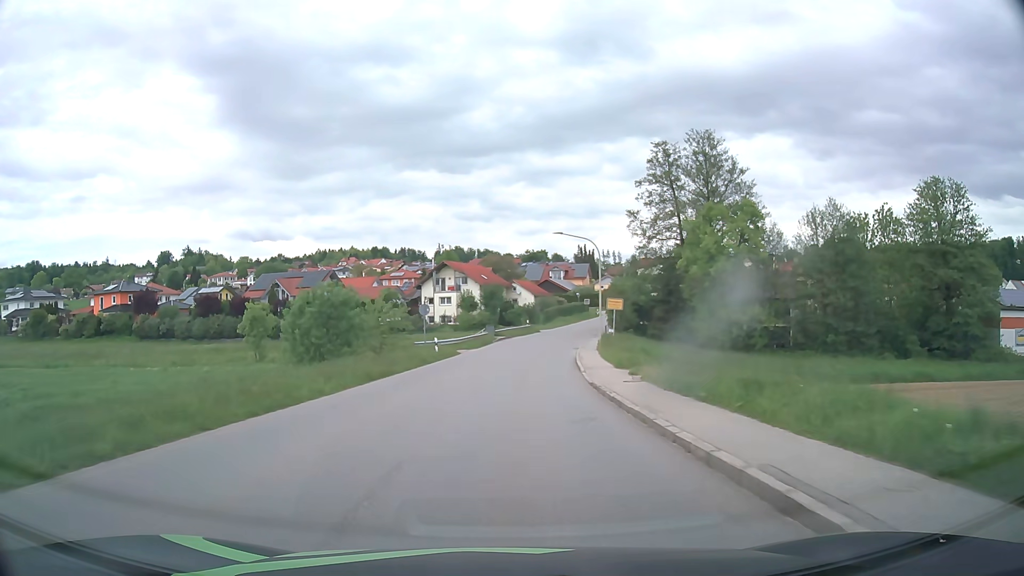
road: tertiary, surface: asphalt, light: Day
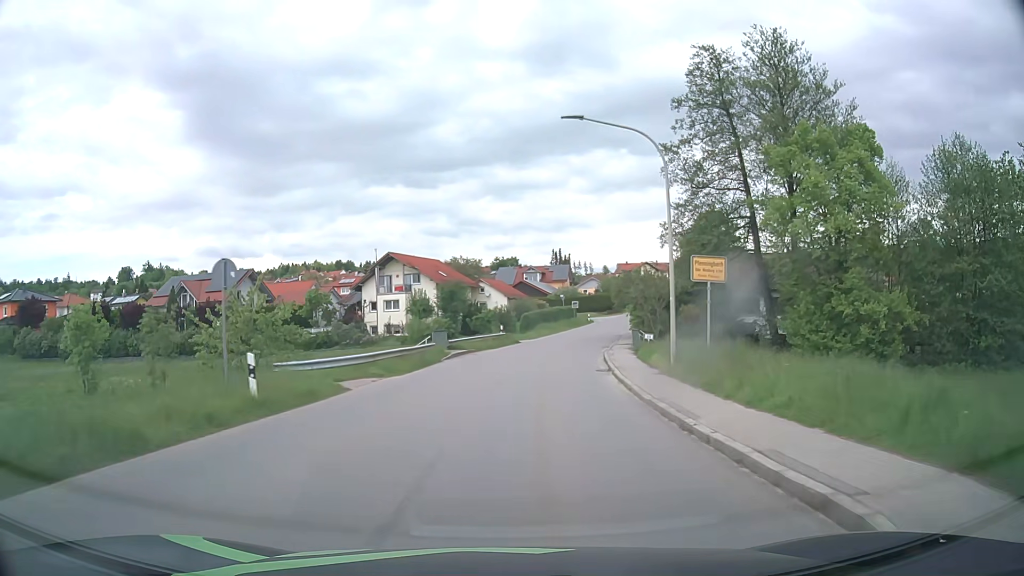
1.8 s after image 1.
(+0.4, +23.7) m; +3°
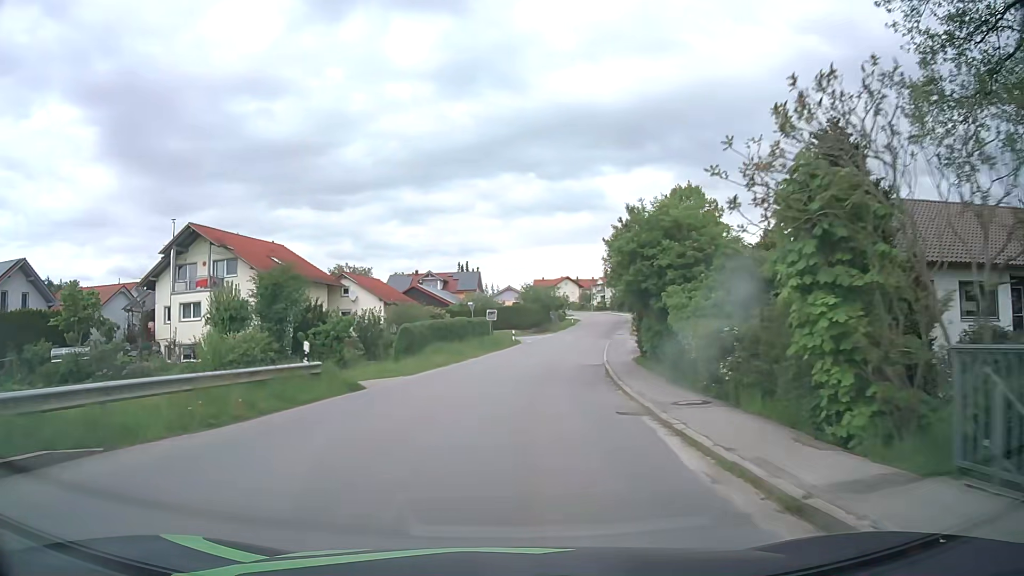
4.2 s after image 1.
(+2.1, +31.1) m; +8°
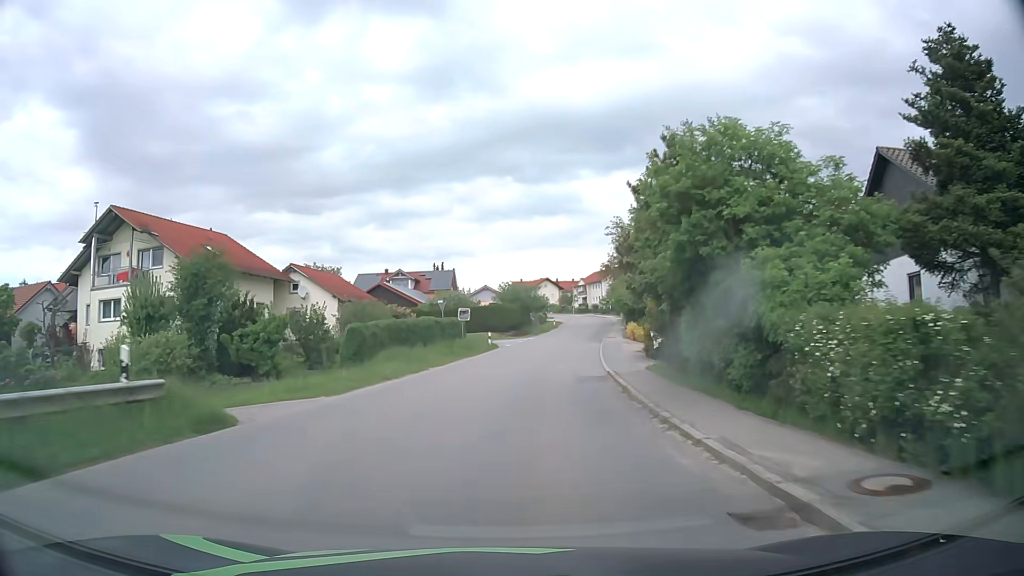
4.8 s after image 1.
(+0.1, +7.8) m; +2°
(0, +10) (+1, +20) (+2, +30) (+3, +40) (+4, +50) (+6, +60) (+8, +69) (+10, +79) (+12, +89) (+13, +99) m
